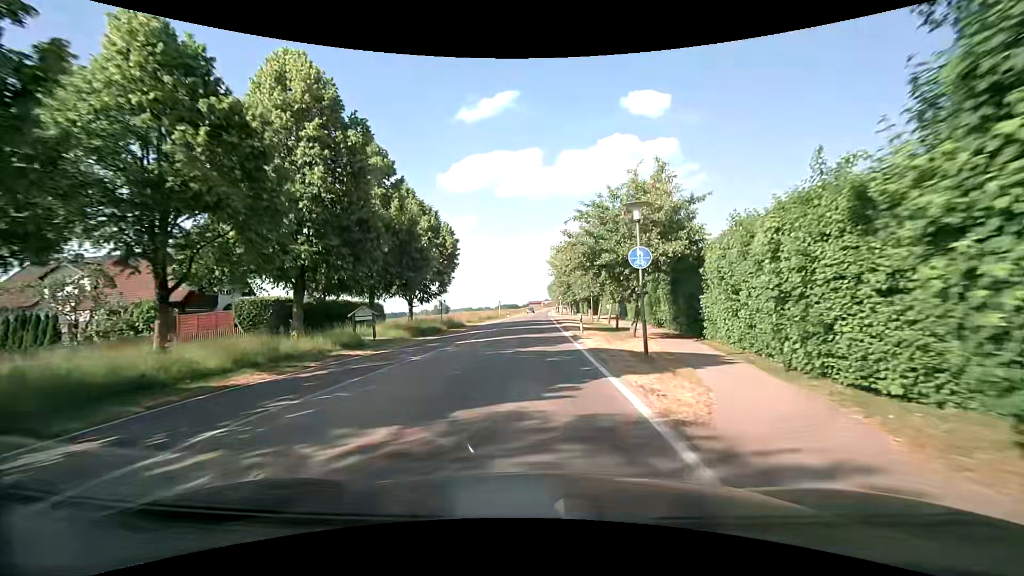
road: secondary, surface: asphalt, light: Day
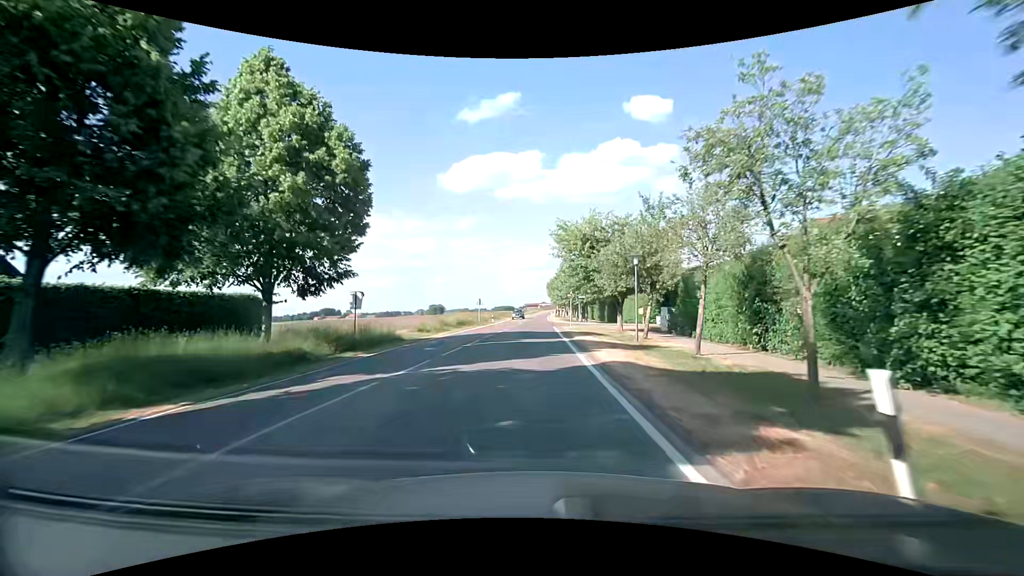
(-0.1, +22.6) m; 0°
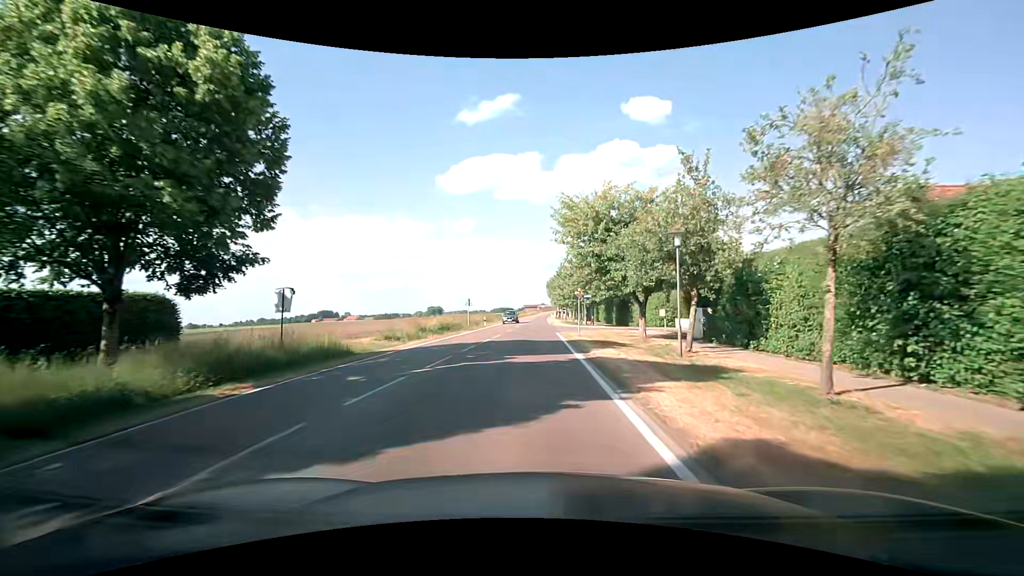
(0.0, +7.6) m; +1°
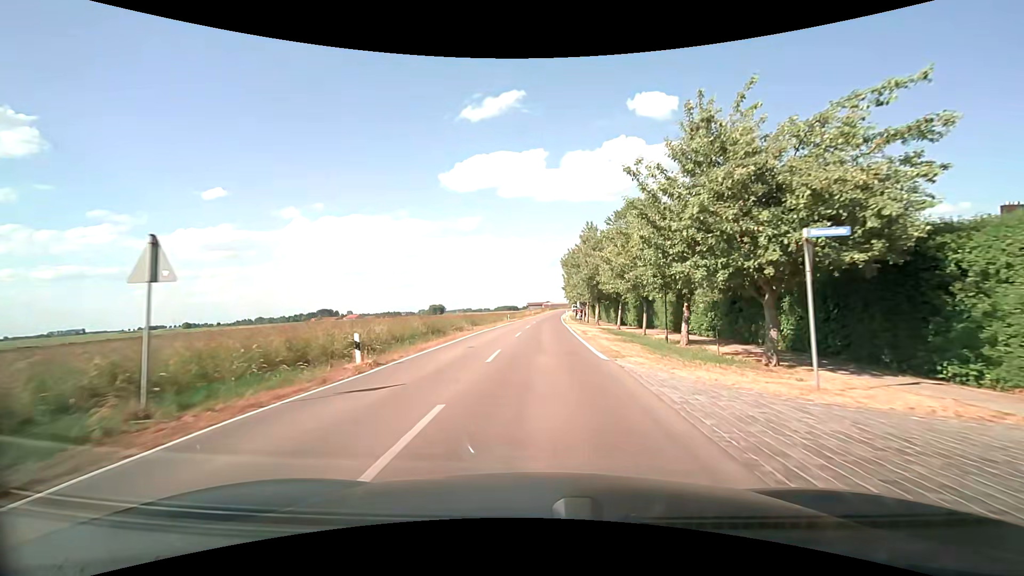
(-0.7, +38.1) m; -1°
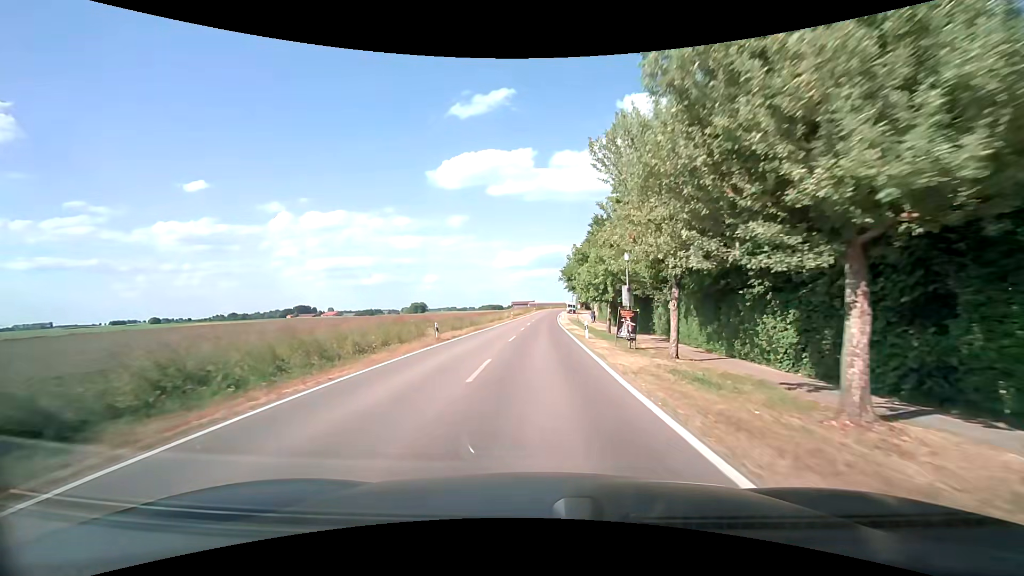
(+0.4, +39.4) m; +1°
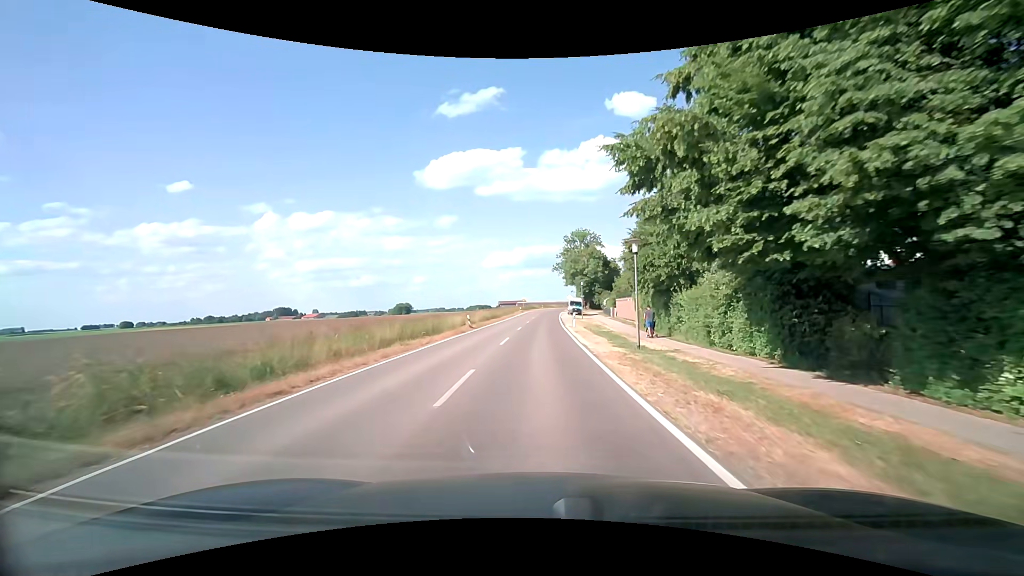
(+0.5, +38.7) m; +2°
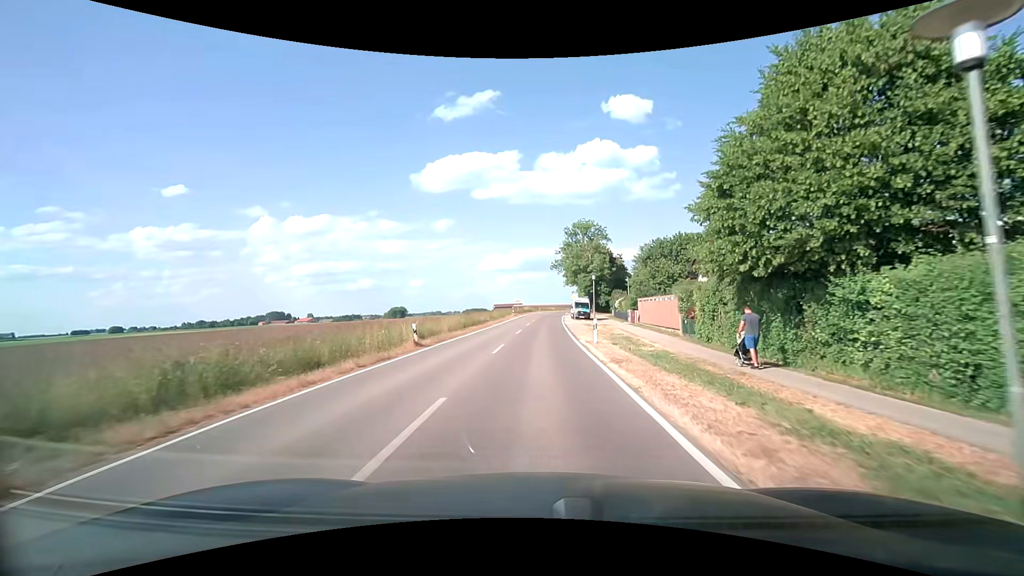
(0.0, +15.0) m; 0°
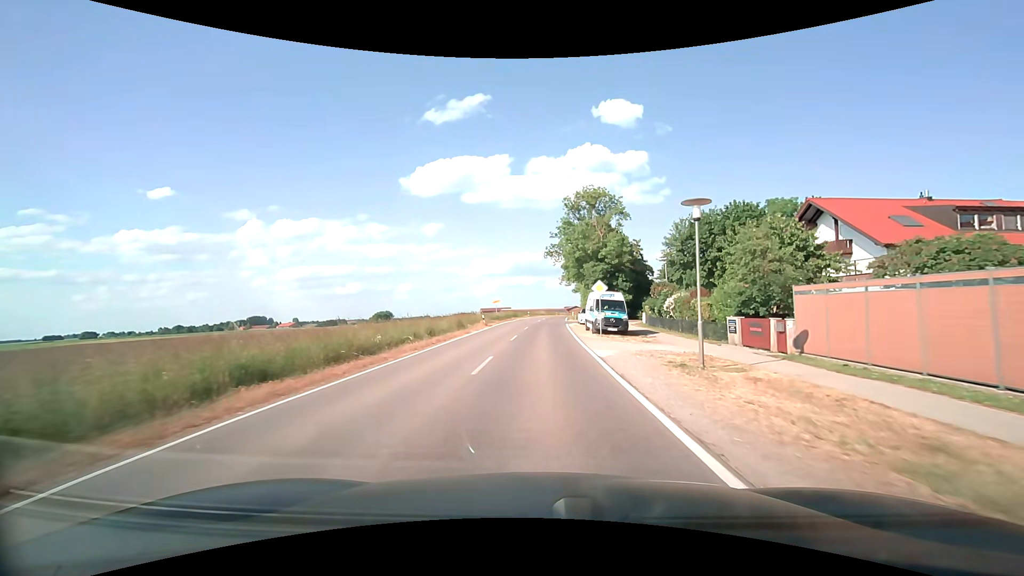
(+0.2, +29.0) m; +1°
(0, +10) (0, +20) (+1, +30) (+1, +40) (+1, +50) (+2, +60) (+3, +70) (+3, +80) (+4, +90) (+5, +100) m
